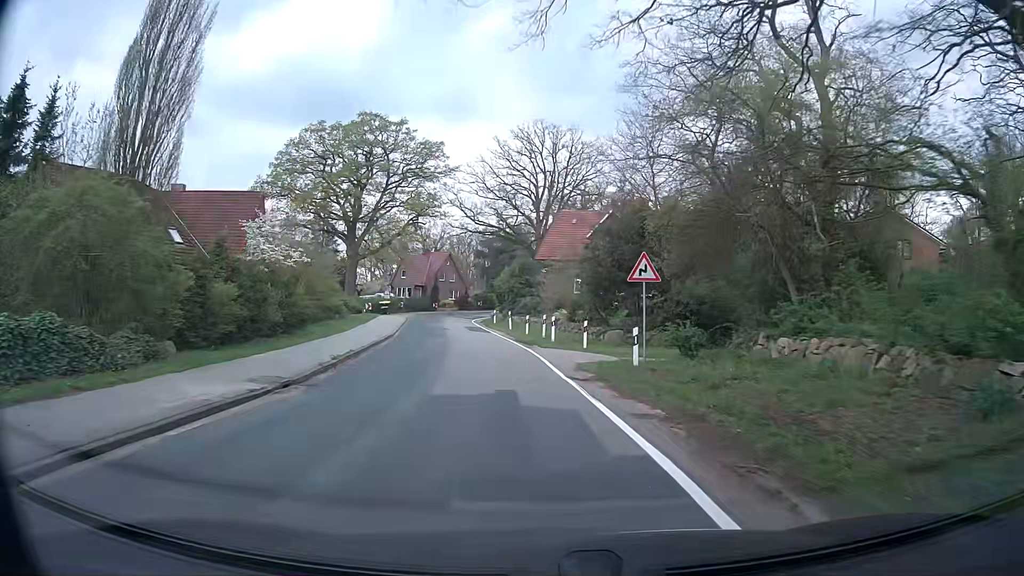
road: secondary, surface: asphalt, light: Day
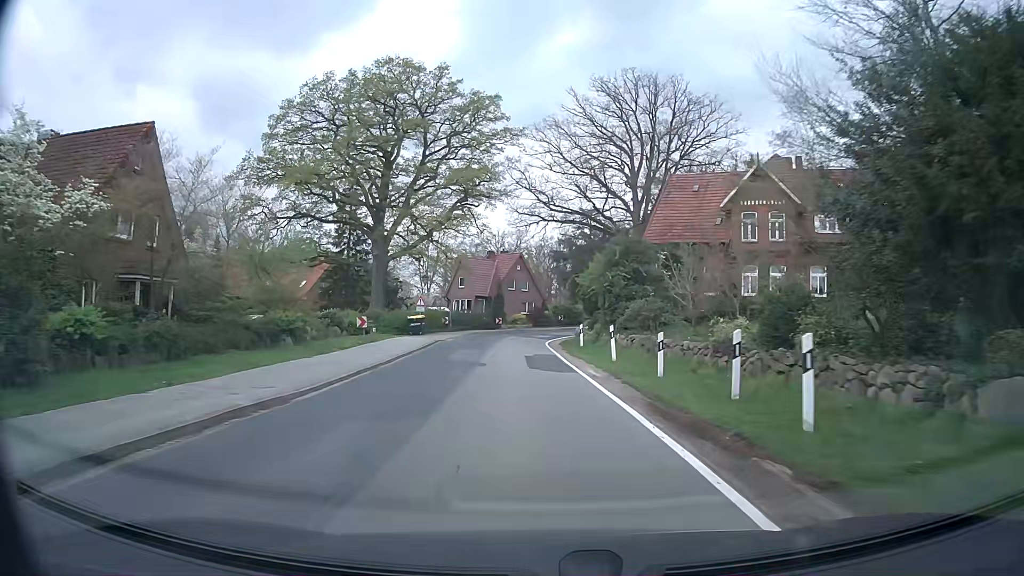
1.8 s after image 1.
(-1.8, +23.0) m; -8°
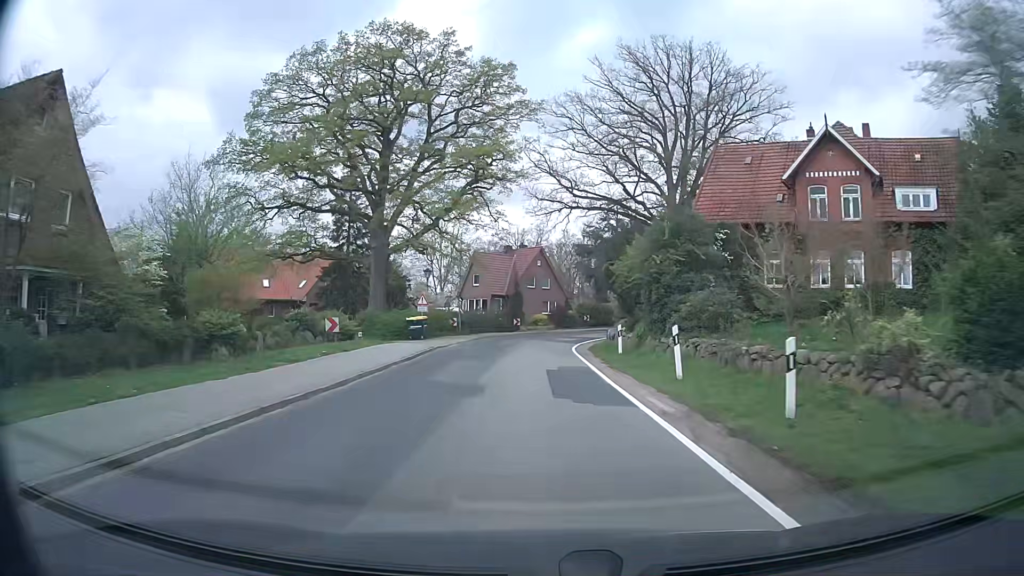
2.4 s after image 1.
(-0.1, +7.6) m; -1°
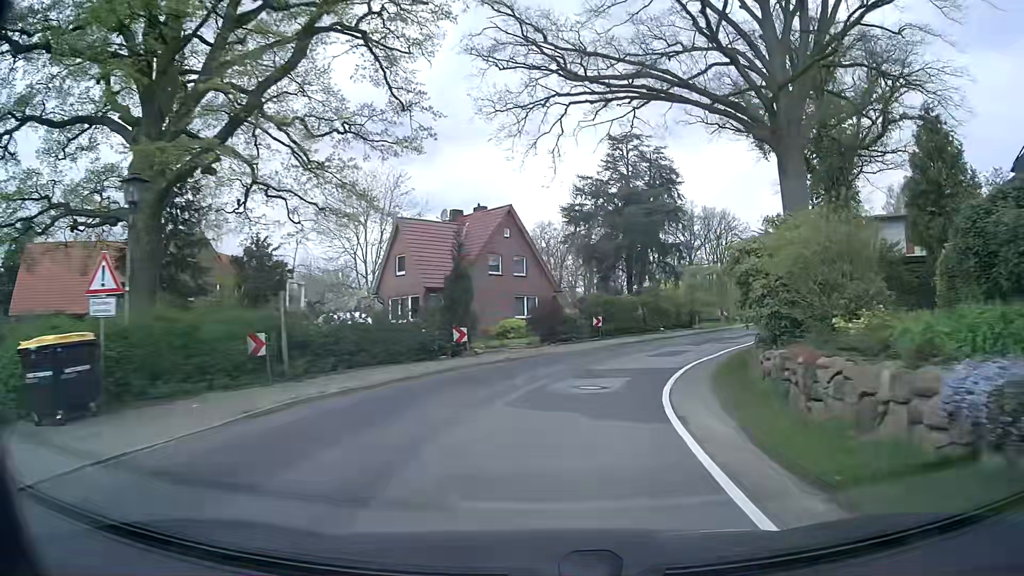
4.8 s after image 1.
(-0.2, +30.5) m; +1°
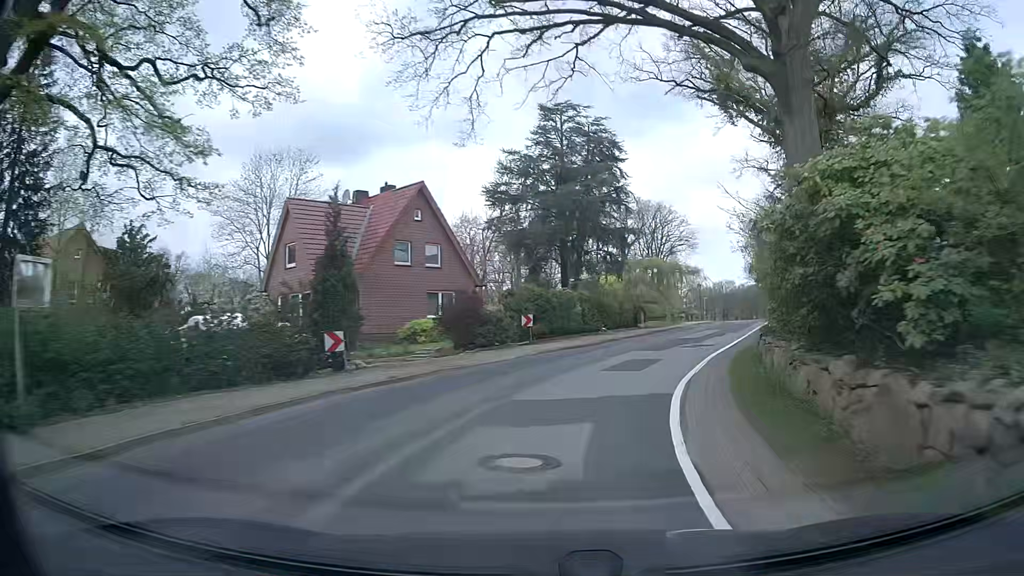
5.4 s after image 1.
(+0.5, +7.6) m; +7°
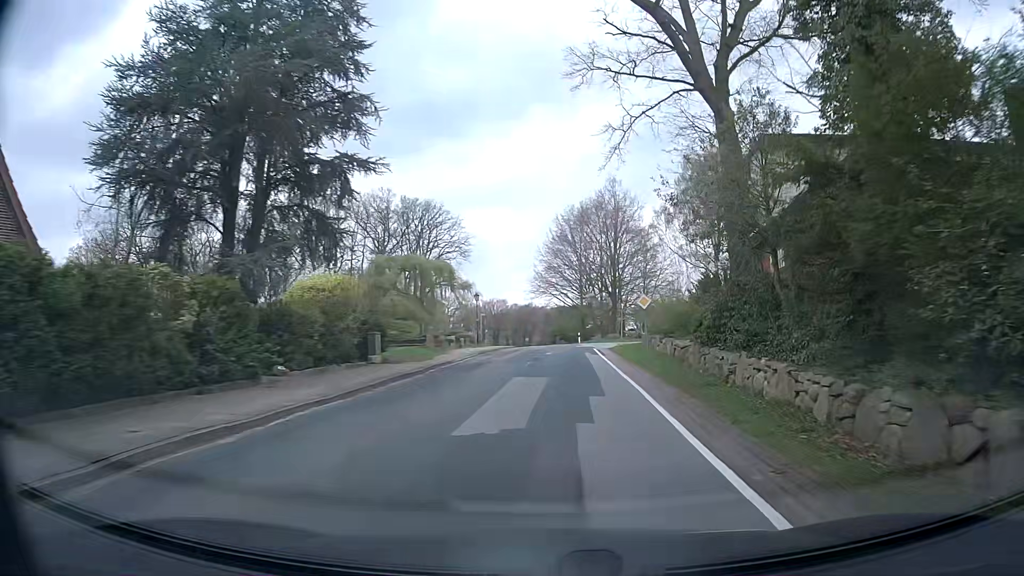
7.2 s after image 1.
(+3.9, +22.1) m; +20°
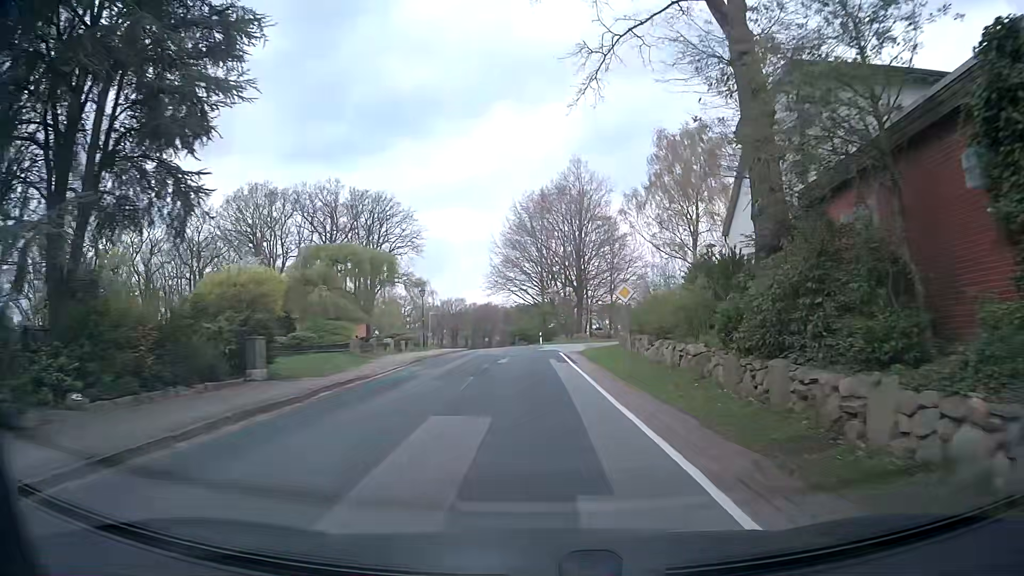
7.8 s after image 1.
(+0.3, +7.5) m; +3°
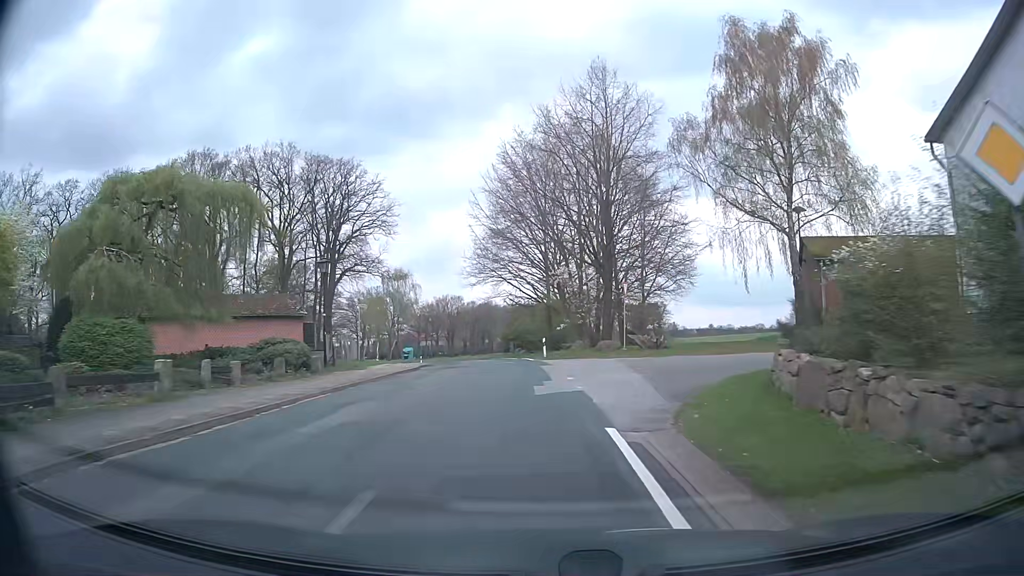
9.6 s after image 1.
(+0.2, +22.6) m; 0°
(0, +10) (-1, +20) (-1, +30) (-2, +40) (-4, +50) (-7, +59) (-10, +69) (-14, +78) (-18, +87) (-22, +96) m
